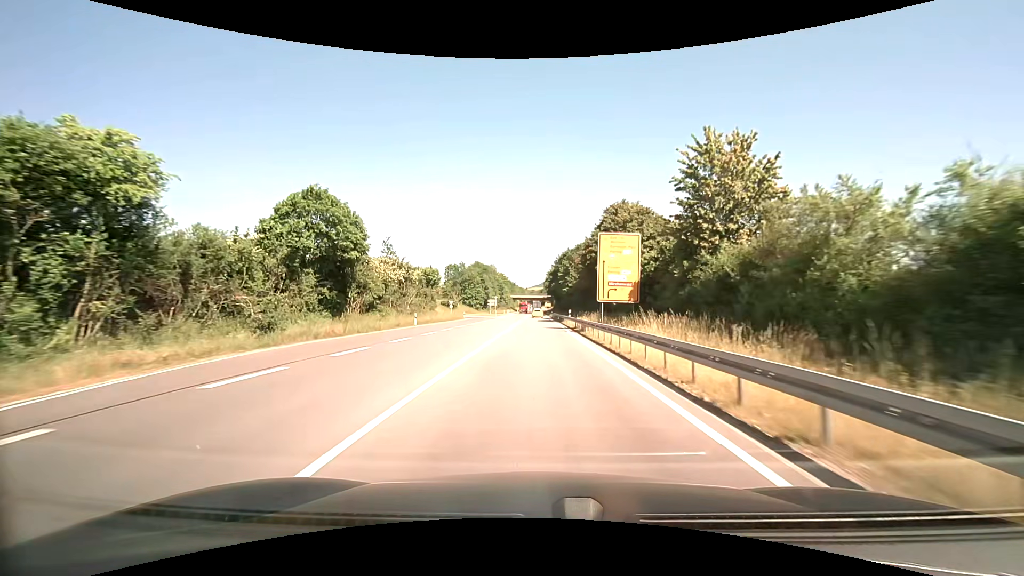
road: primary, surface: asphalt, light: Day
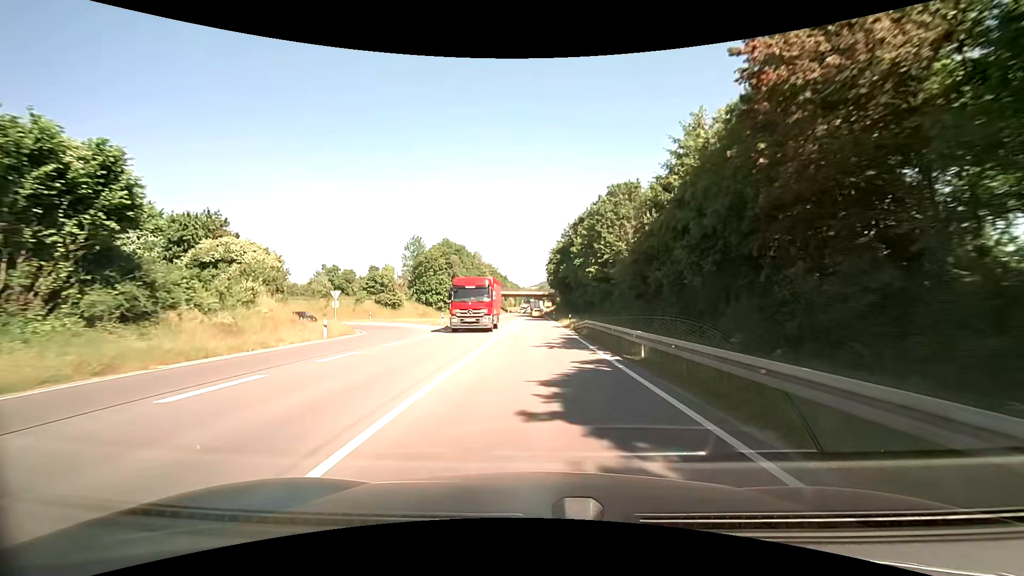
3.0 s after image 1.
(-0.6, +53.5) m; -1°
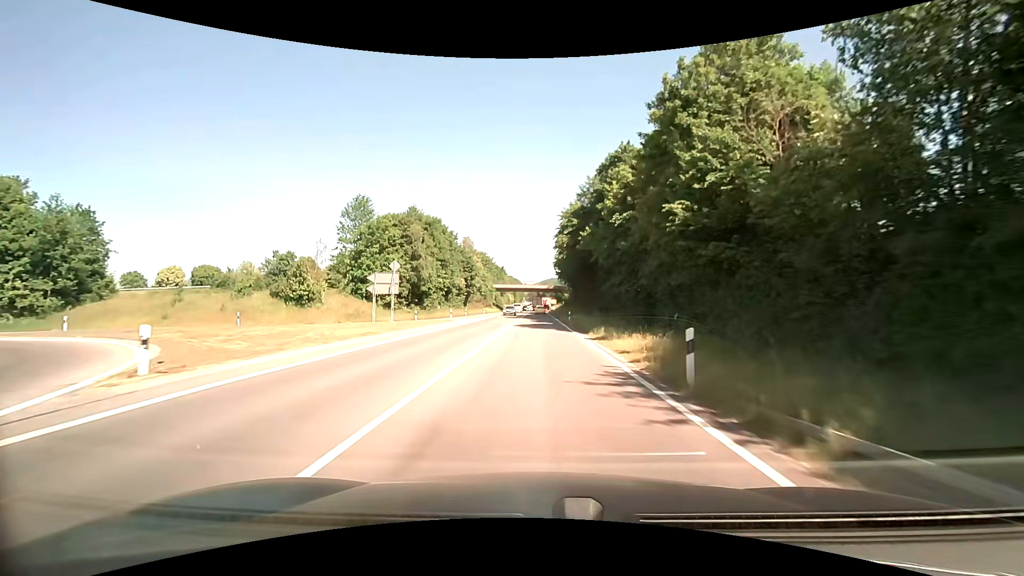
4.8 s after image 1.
(-0.6, +31.8) m; -1°
